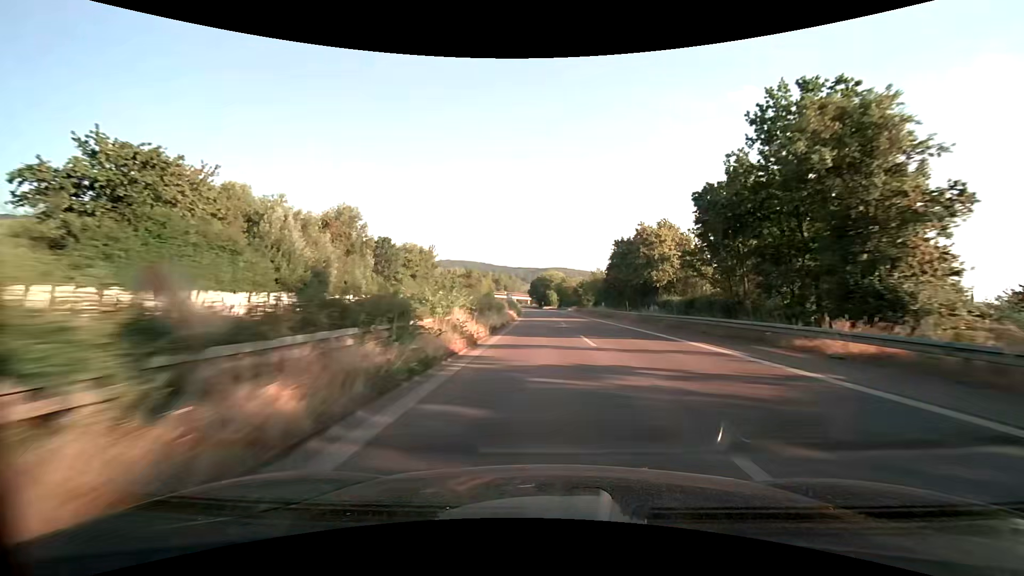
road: trunk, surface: asphalt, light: Day
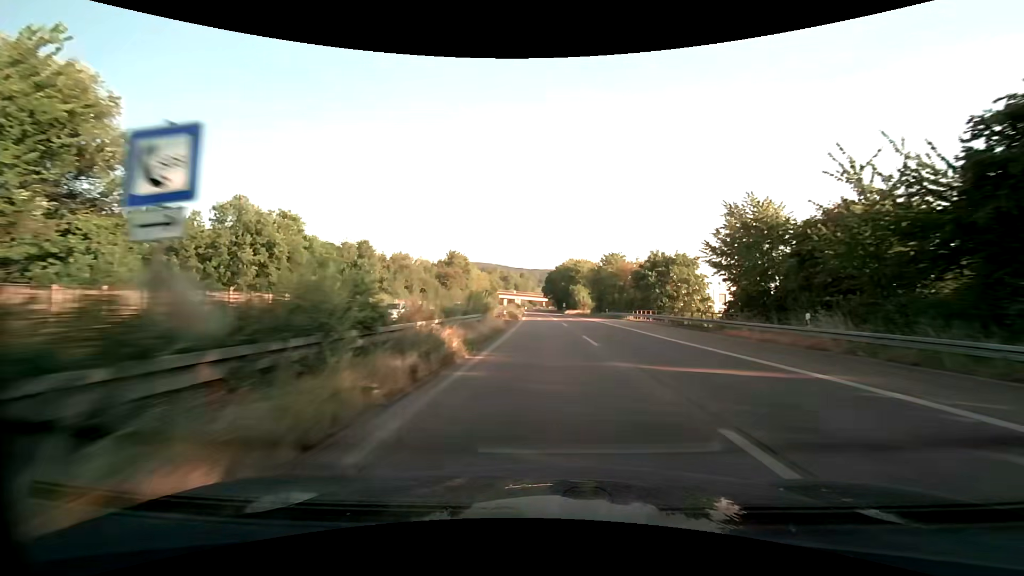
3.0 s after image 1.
(-1.4, +70.8) m; -2°
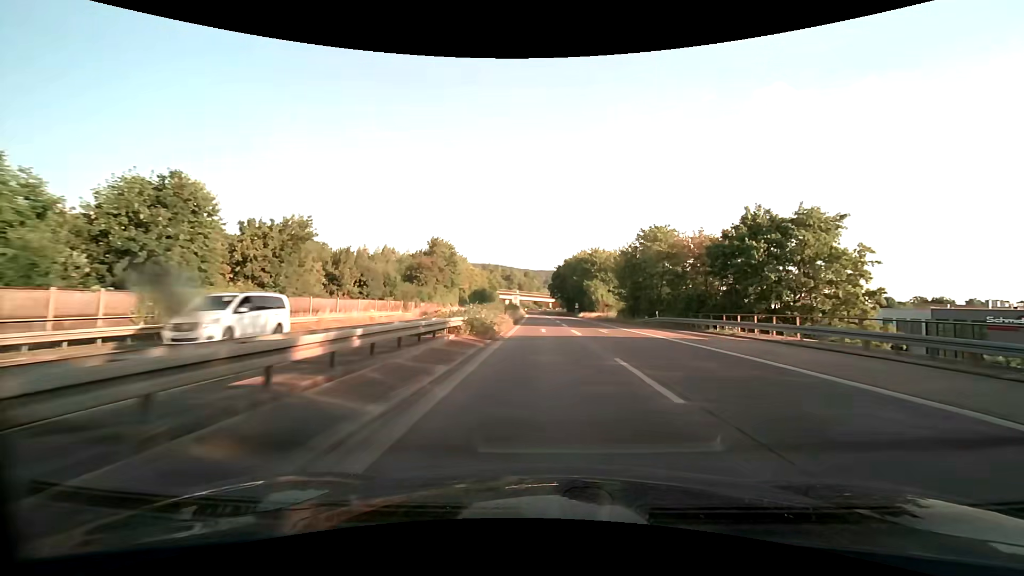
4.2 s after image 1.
(-0.1, +28.3) m; -1°
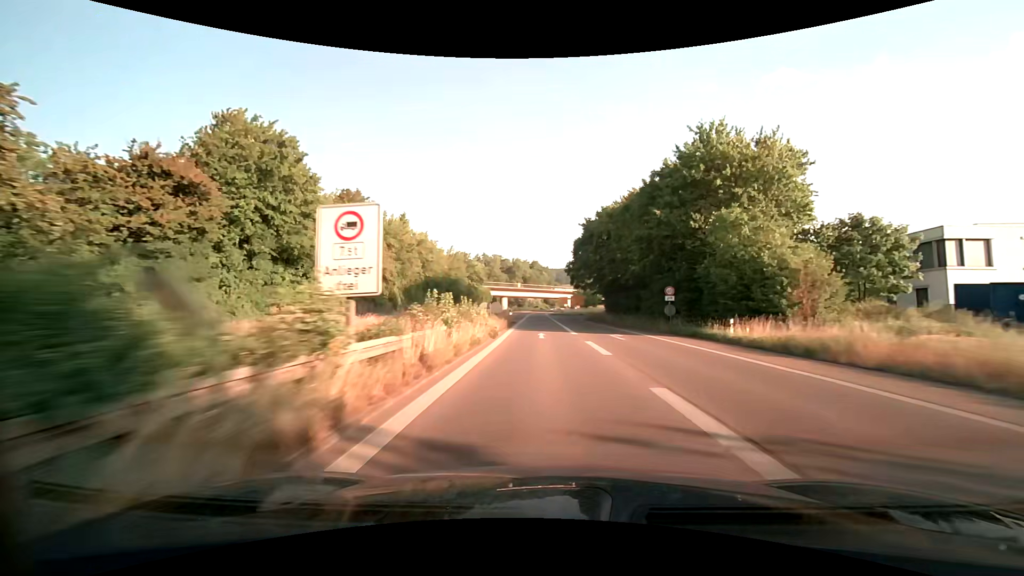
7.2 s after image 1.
(-0.8, +70.8) m; -1°
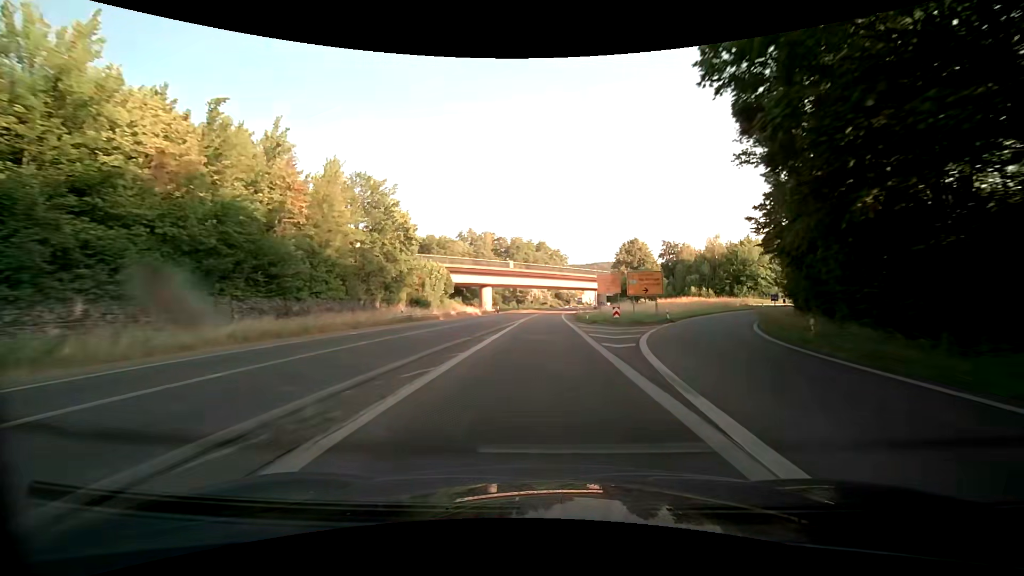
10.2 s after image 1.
(-0.7, +71.0) m; -1°
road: trunk_link
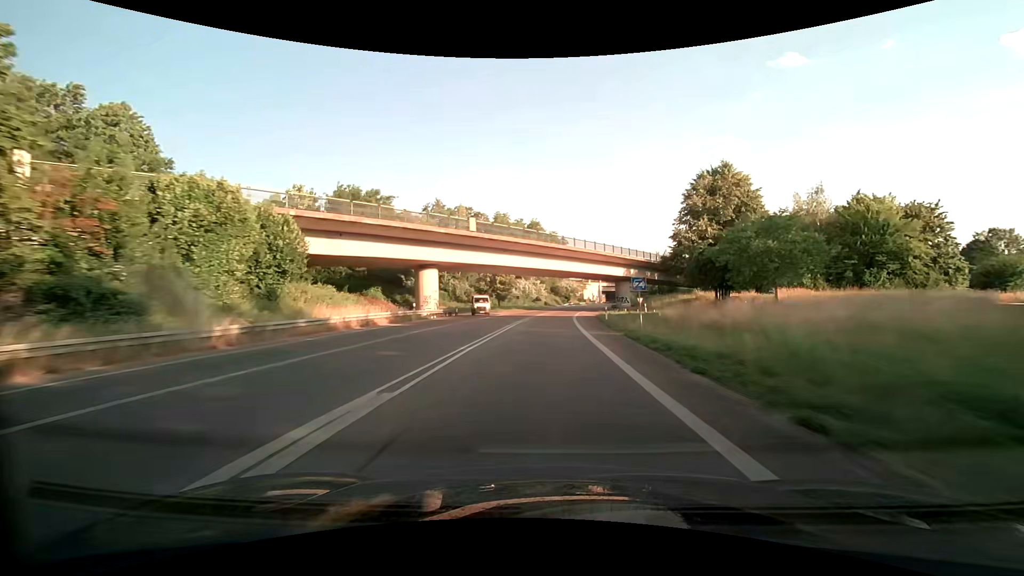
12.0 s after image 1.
(+0.1, +42.6) m; +1°
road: trunk
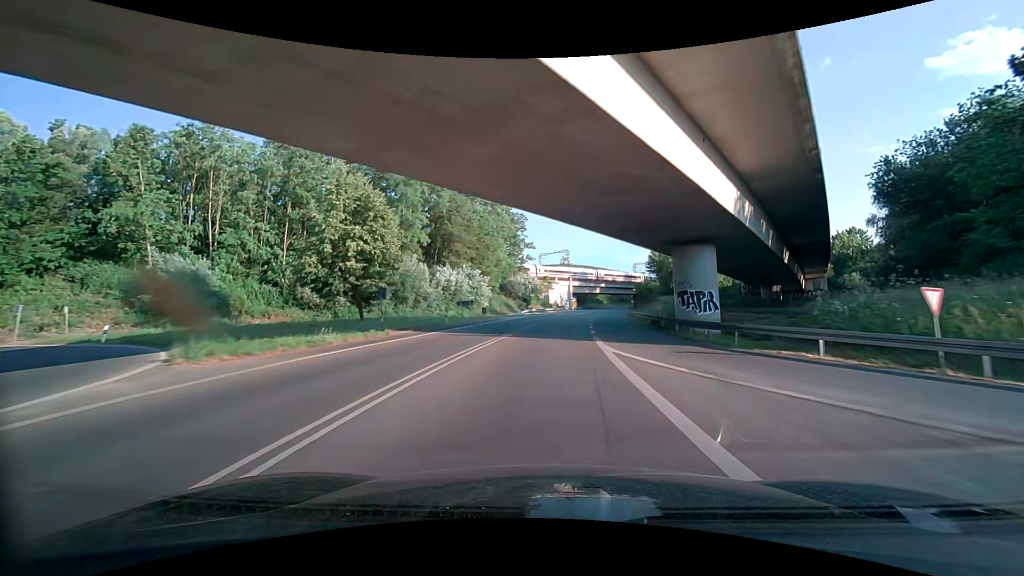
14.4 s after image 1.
(+1.9, +56.7) m; +5°
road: primary
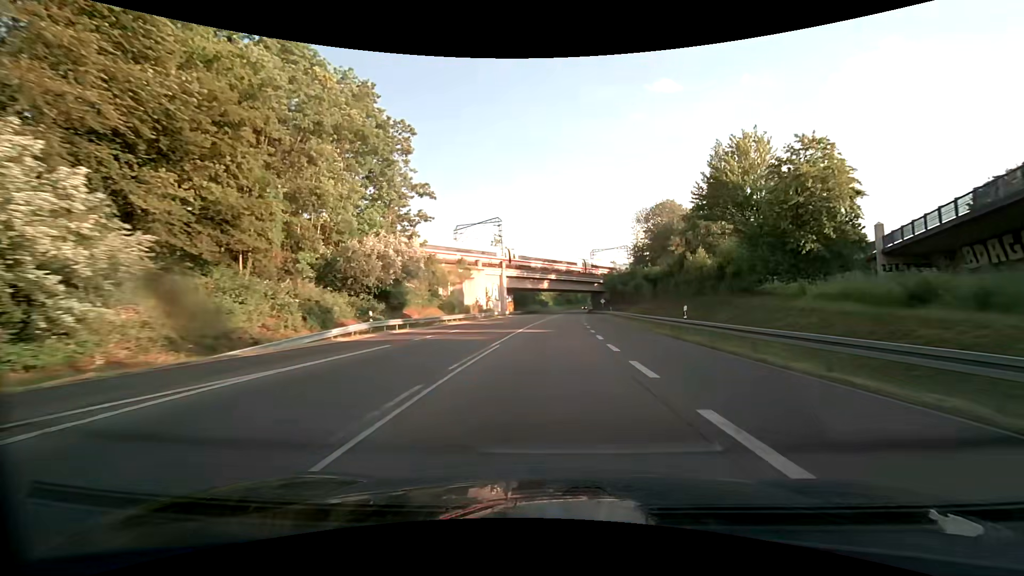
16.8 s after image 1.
(+3.6, +56.5) m; +7°
(0, +10) (0, +20) (+1, +30) (+1, +40) (+2, +50) (+2, +60) (+3, +70) (+4, +80) (+5, +90) (+6, +100) m
